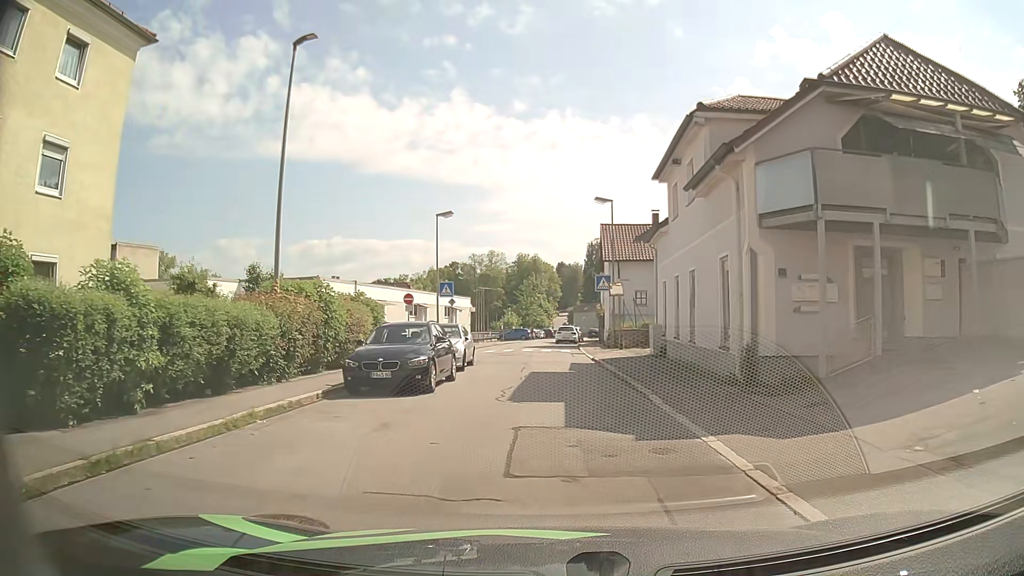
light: Day
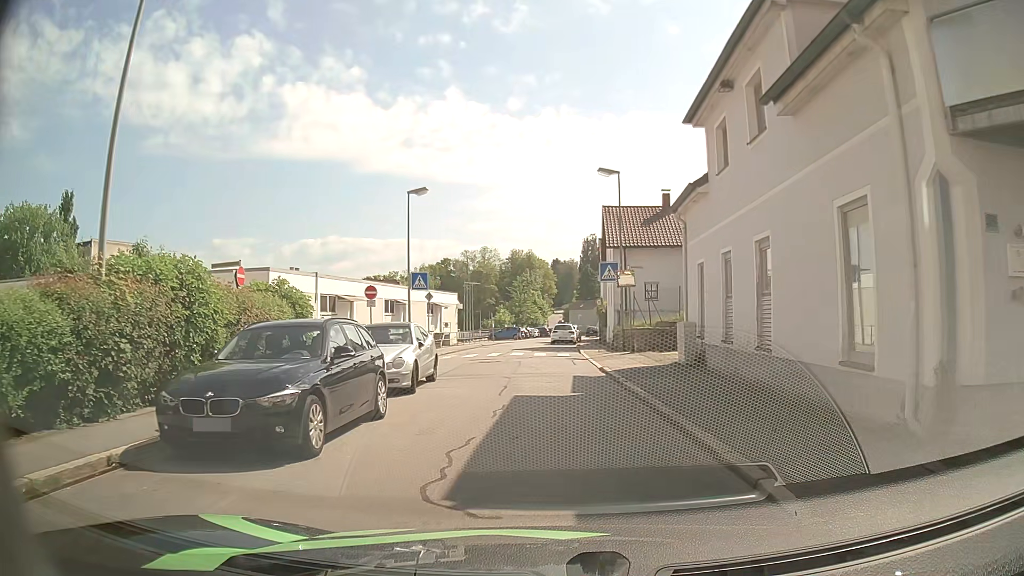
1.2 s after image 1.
(-0.1, +6.6) m; -1°
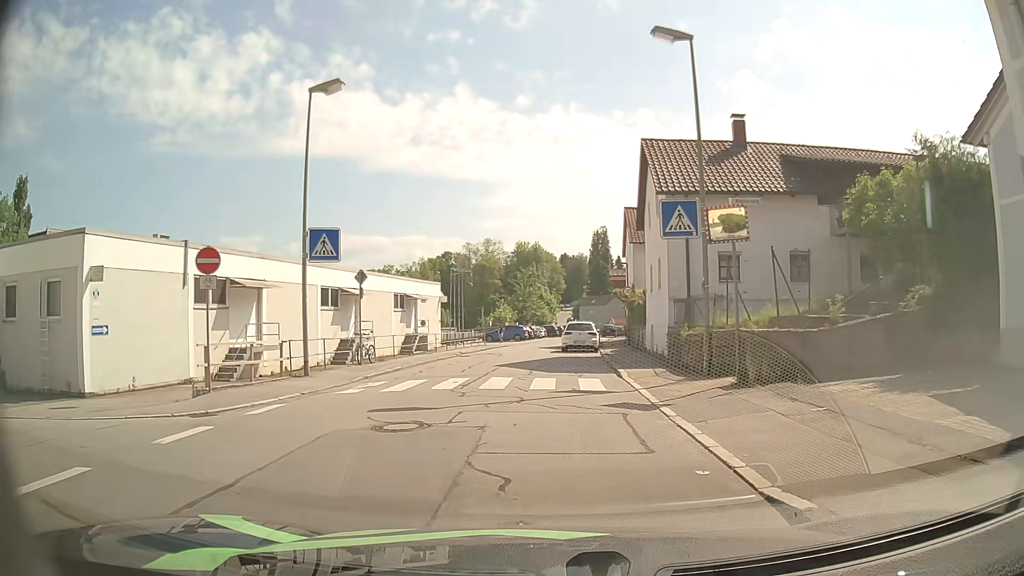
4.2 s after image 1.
(+0.1, +14.9) m; 0°
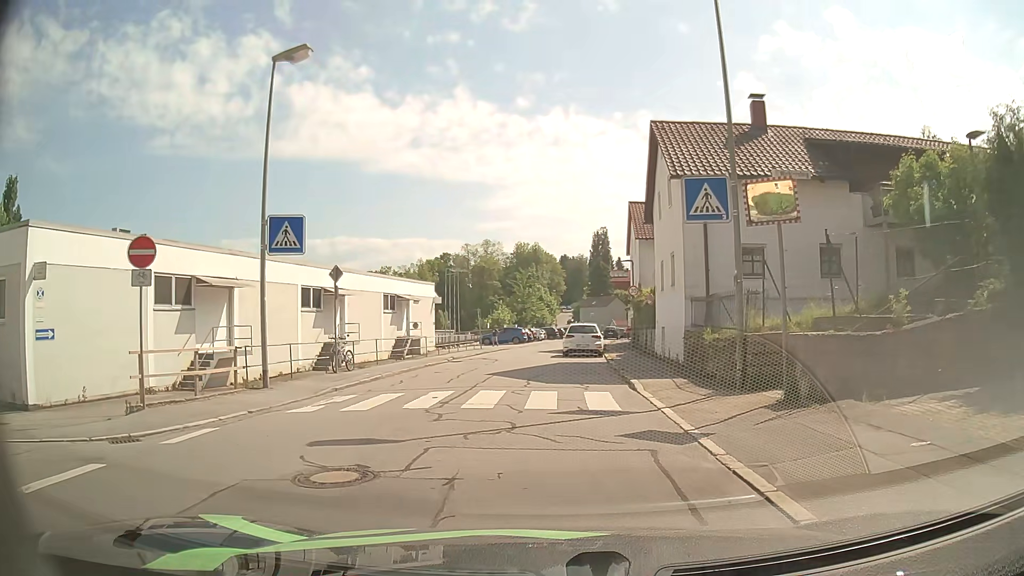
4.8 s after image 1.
(0.0, +2.7) m; 0°
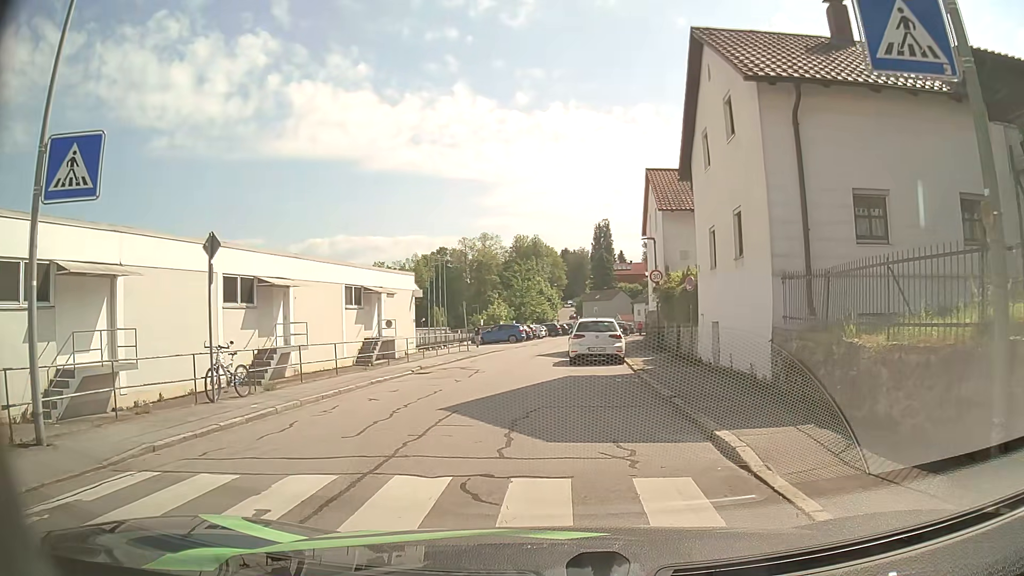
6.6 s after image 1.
(0.0, +7.8) m; -1°
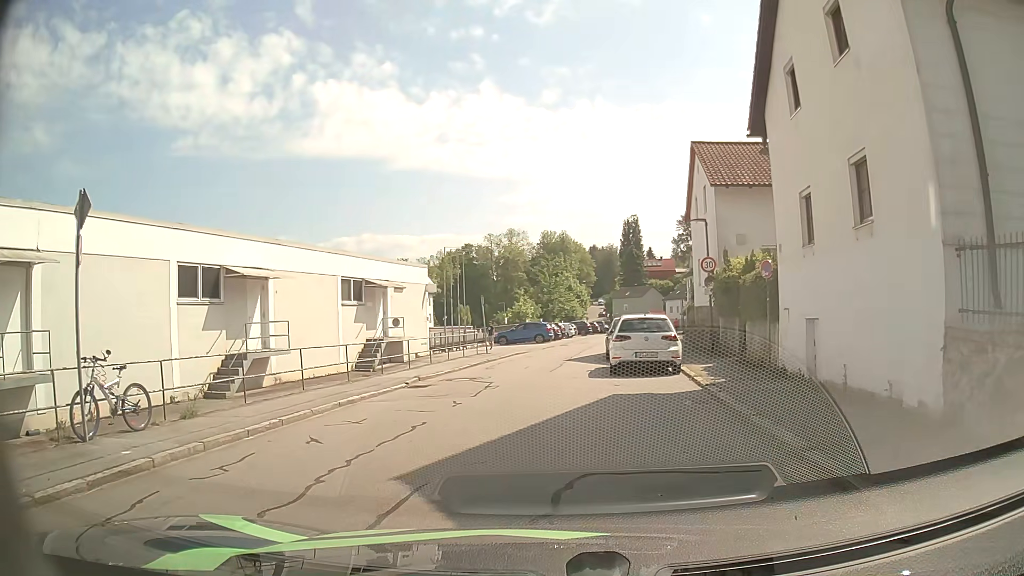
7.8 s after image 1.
(-0.1, +4.8) m; -1°
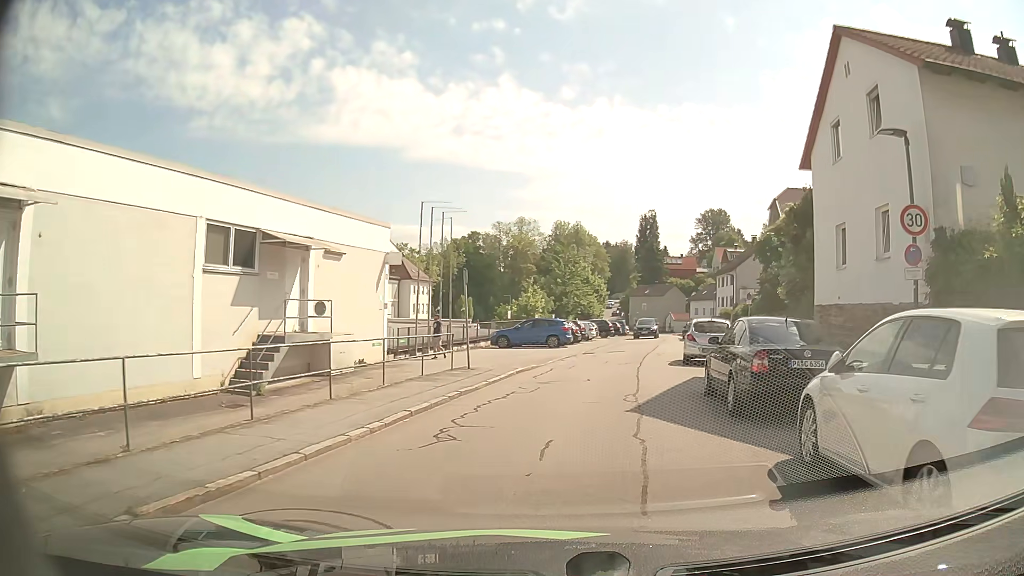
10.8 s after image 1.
(-0.9, +13.4) m; -2°
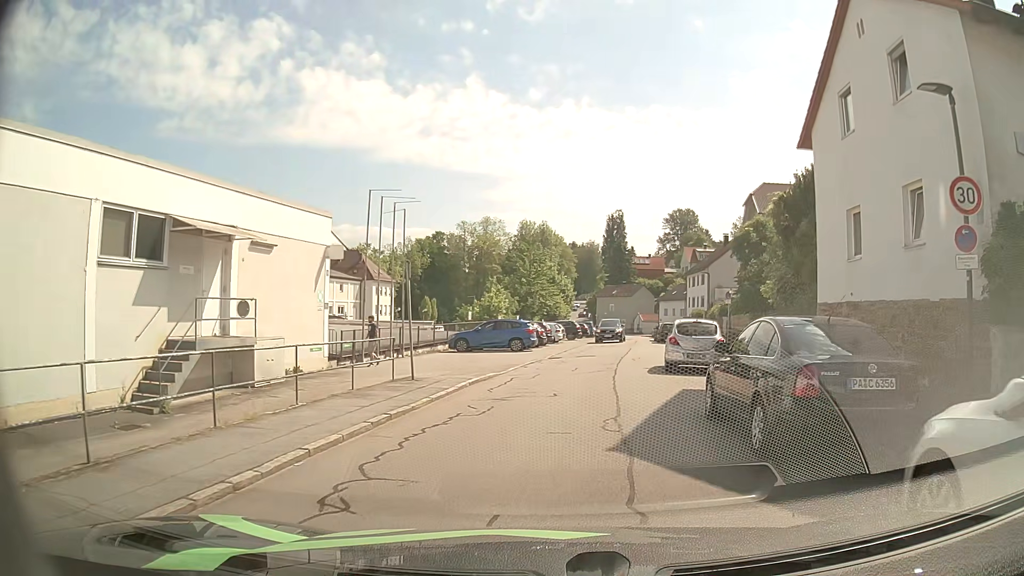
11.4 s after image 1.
(+0.1, +2.9) m; +4°
